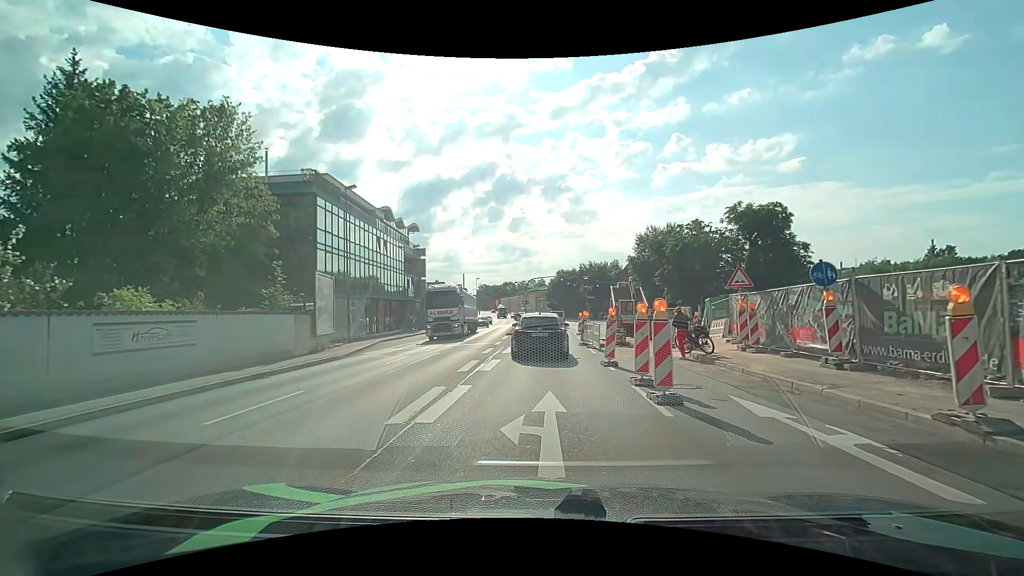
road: primary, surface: asphalt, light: Day
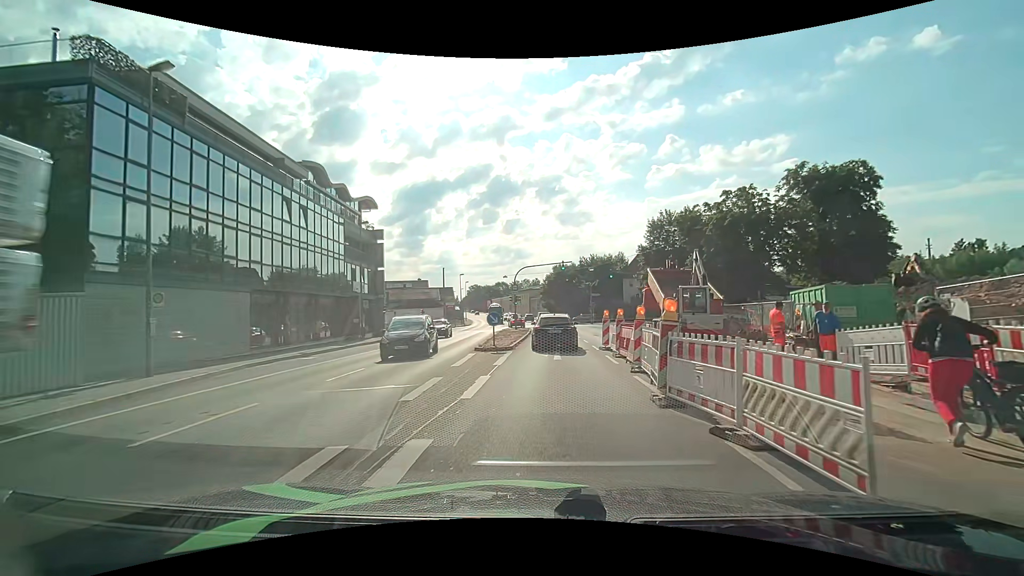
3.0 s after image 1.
(0.0, +16.6) m; +1°
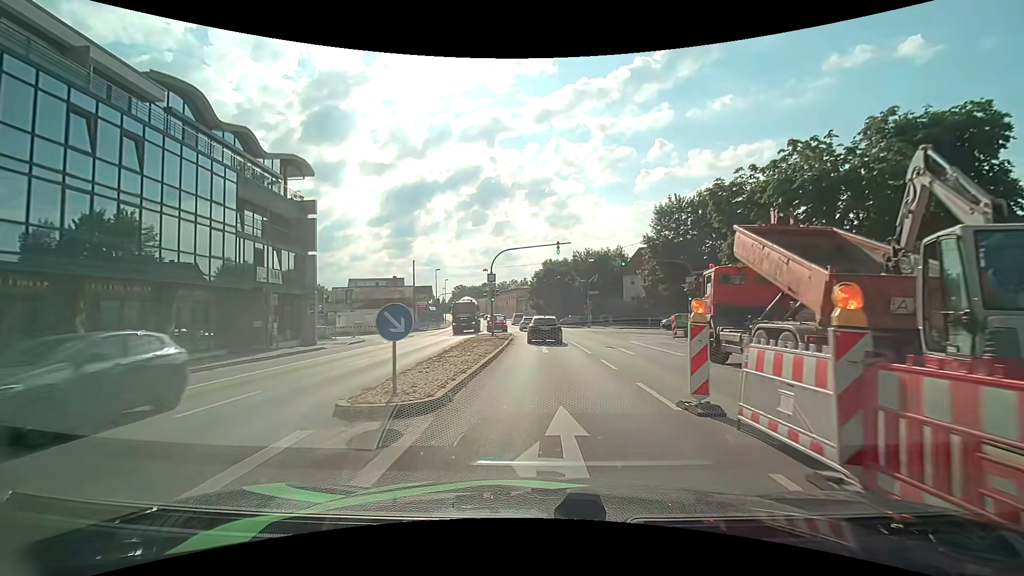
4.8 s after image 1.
(0.0, +13.4) m; +1°
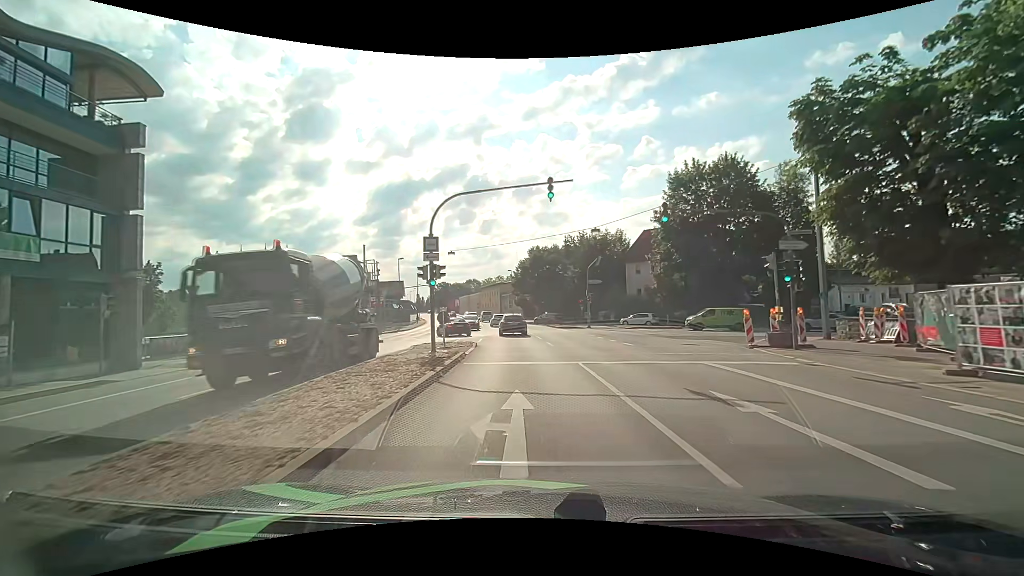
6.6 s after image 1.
(+0.2, +15.6) m; +1°
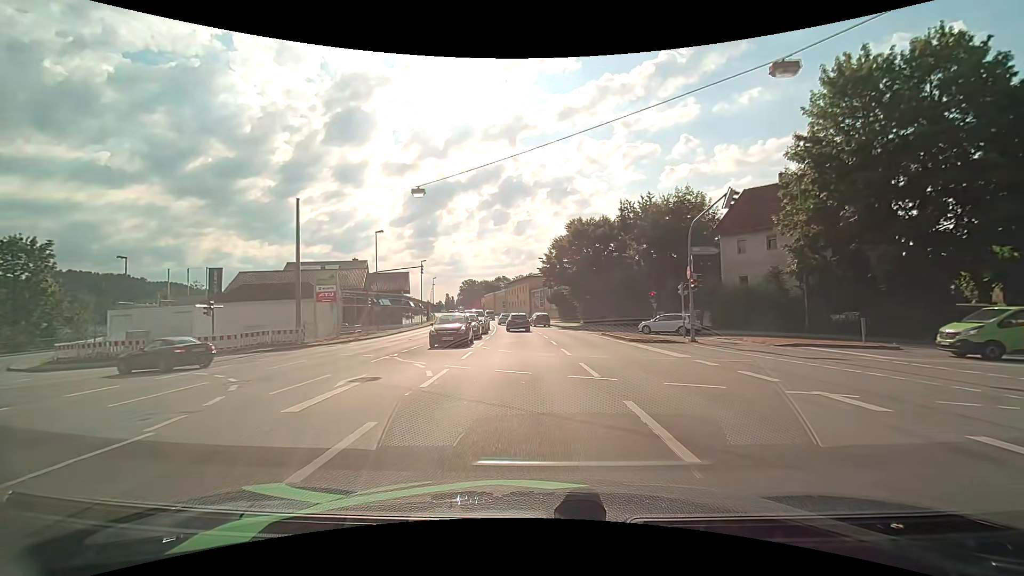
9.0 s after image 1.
(-1.1, +24.1) m; -4°
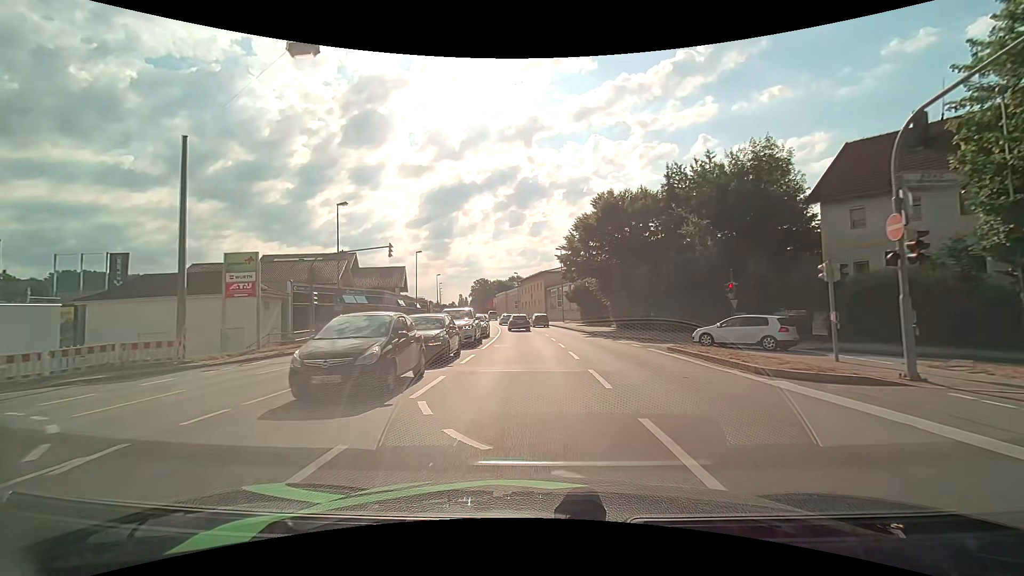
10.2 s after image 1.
(-0.2, +13.3) m; -2°
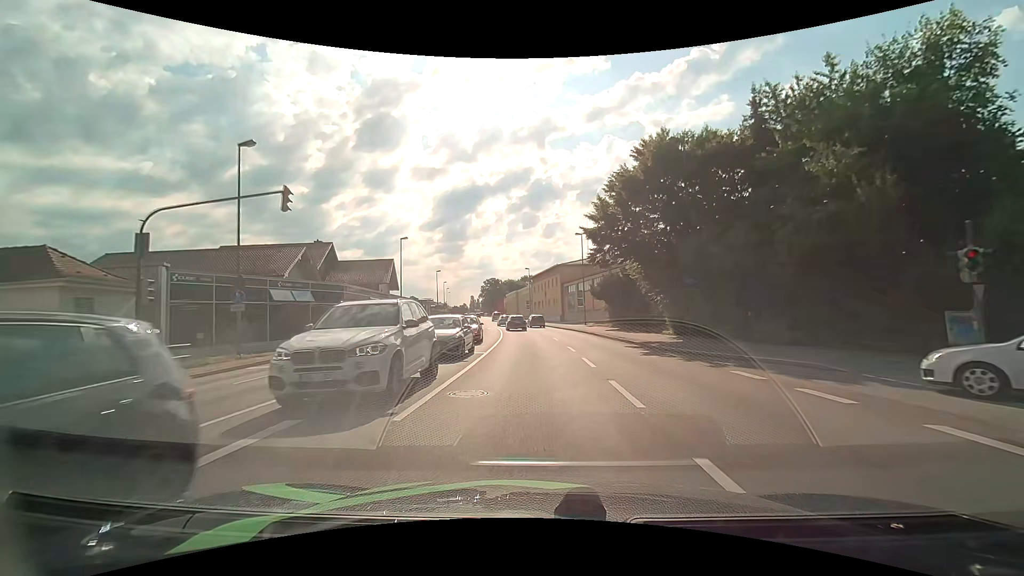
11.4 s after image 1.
(0.0, +13.9) m; -1°
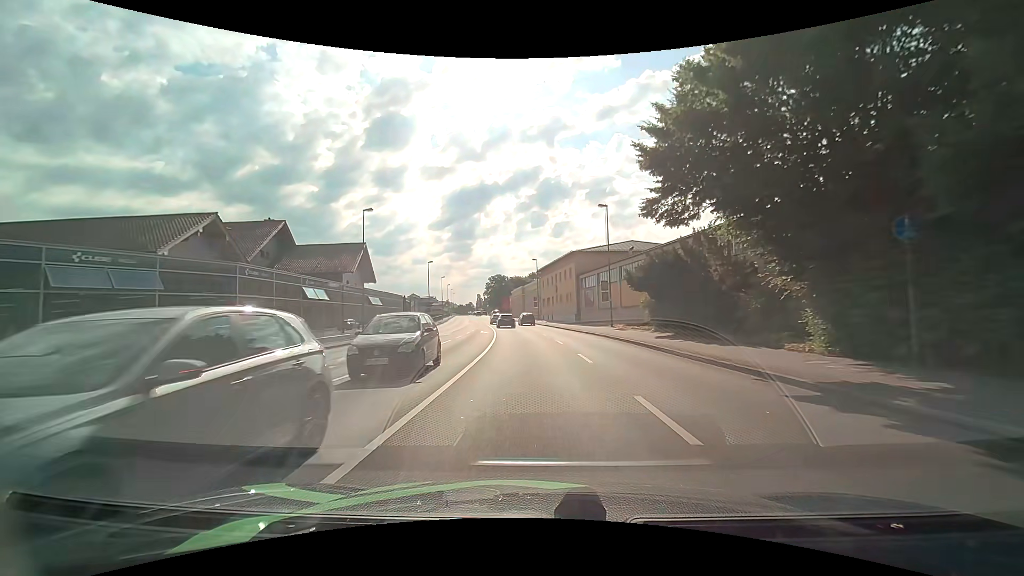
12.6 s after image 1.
(-0.2, +14.2) m; -1°
(0, +10) (0, +20) (-1, +30) (-2, +40) (-3, +50) (-4, +60) (-6, +70) (-7, +80) (-8, +89) (-10, +99) m
